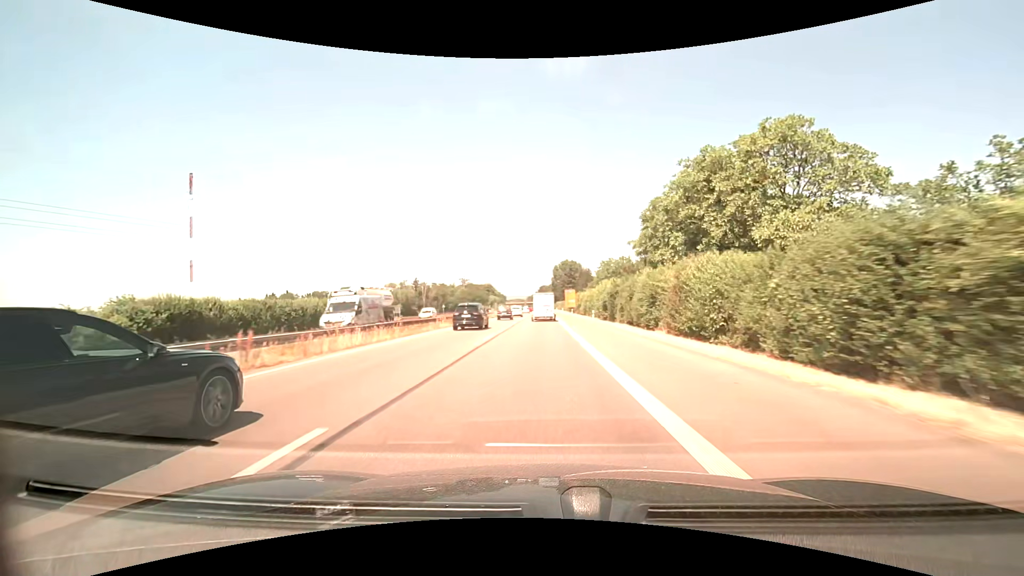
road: trunk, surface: asphalt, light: Day
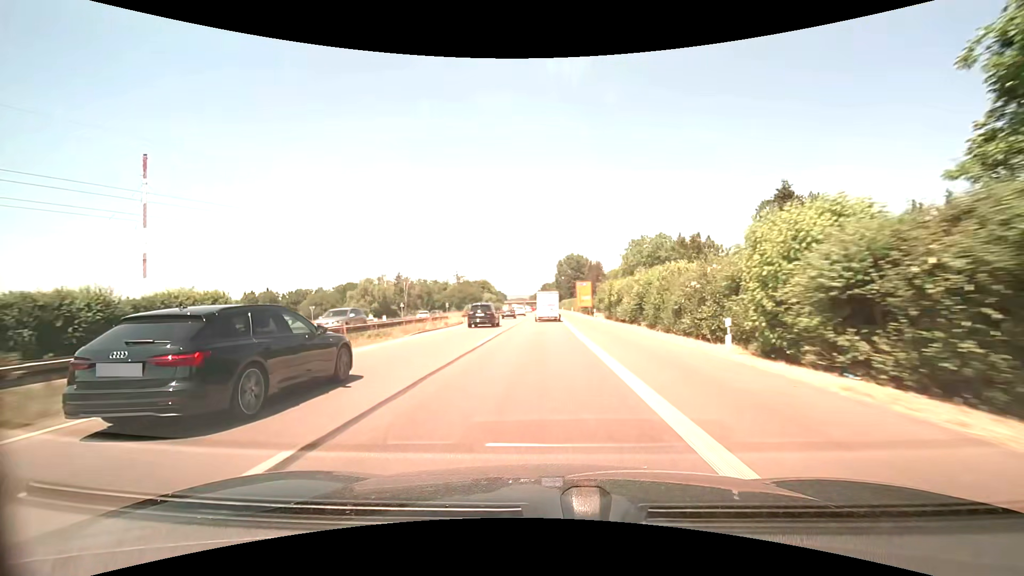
(0.0, +37.9) m; 0°
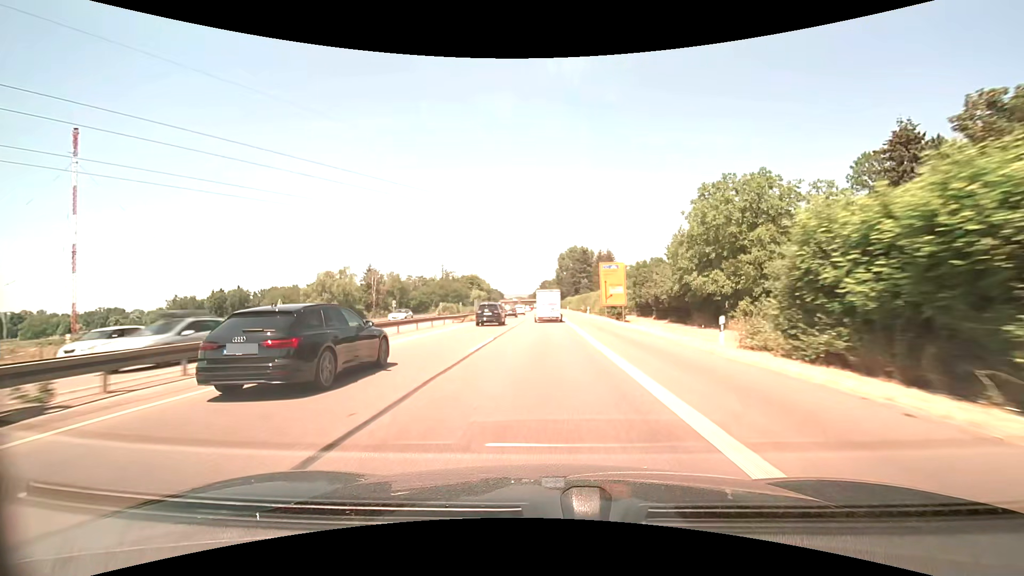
(0.0, +39.3) m; 0°
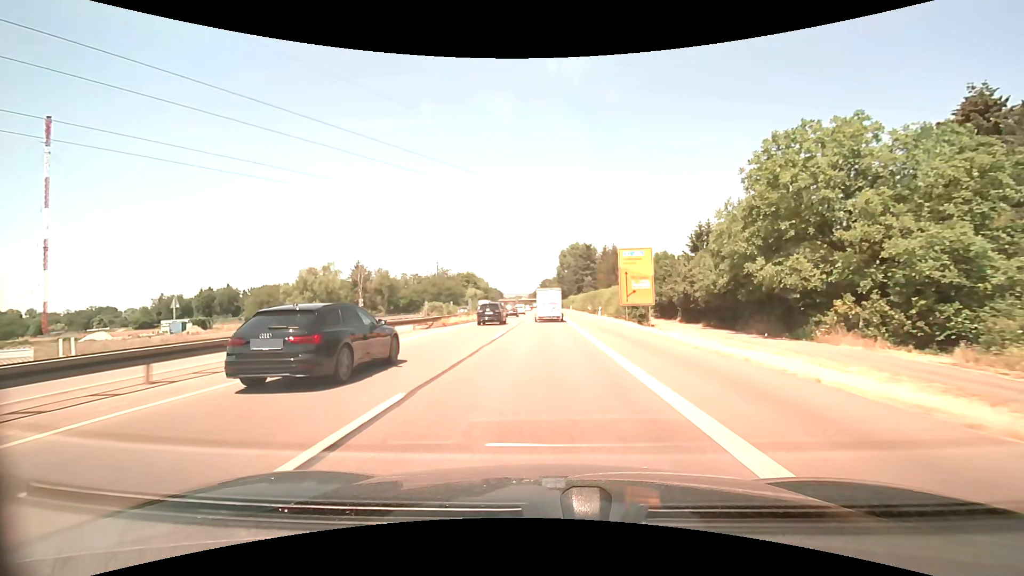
(0.0, +13.2) m; 0°
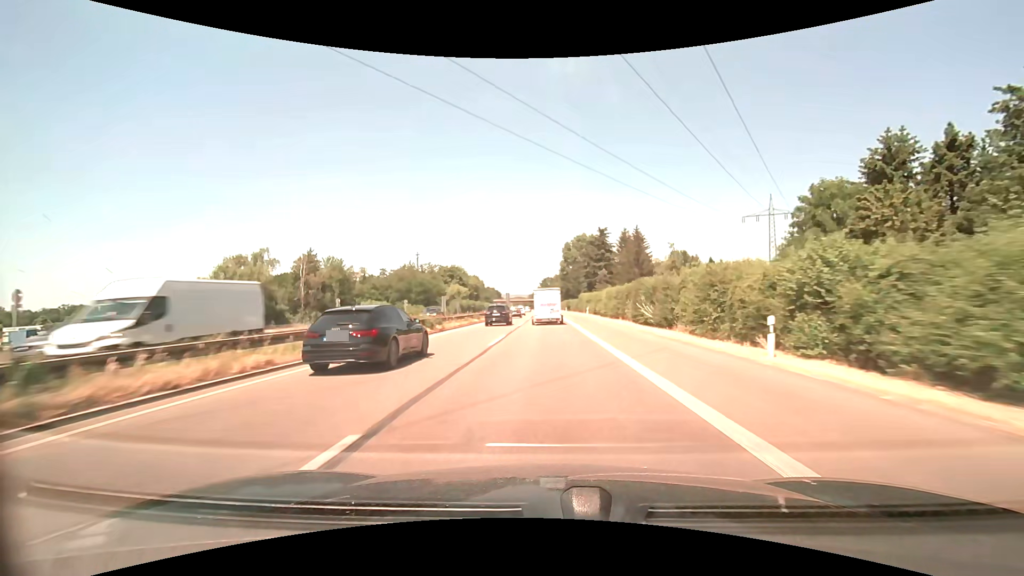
(-0.1, +39.3) m; 0°
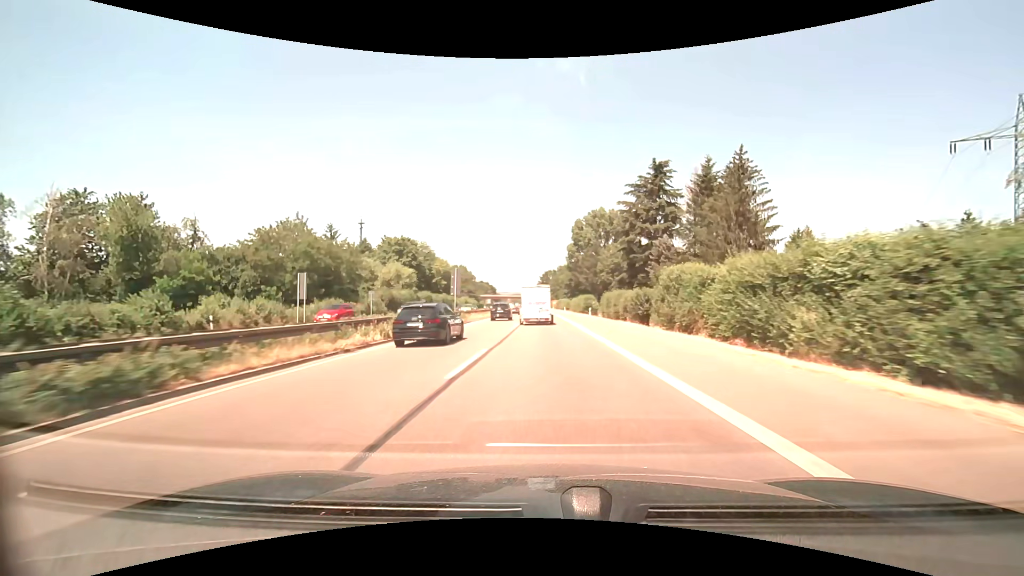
(0.0, +63.8) m; 0°
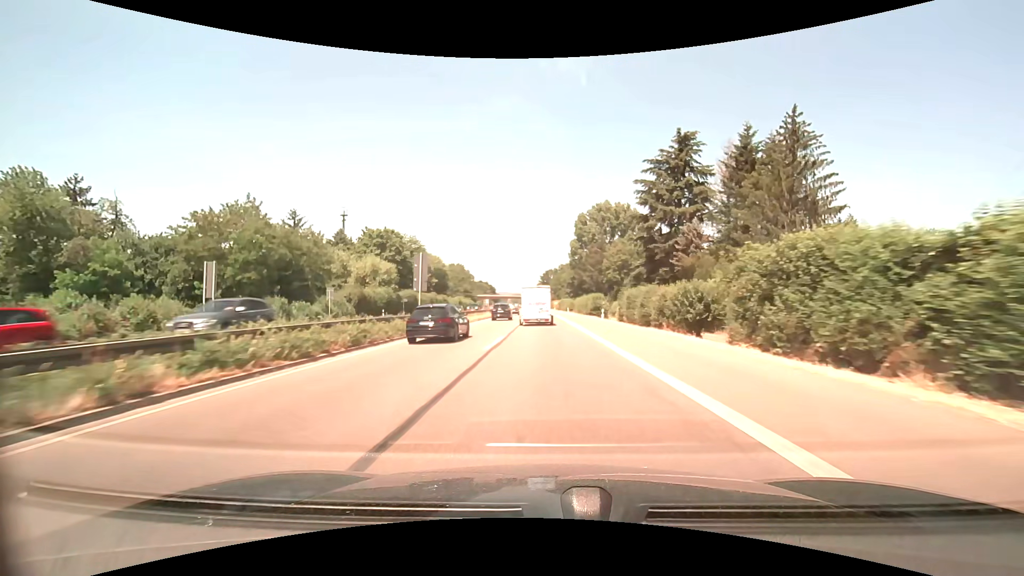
(0.0, +12.5) m; 0°
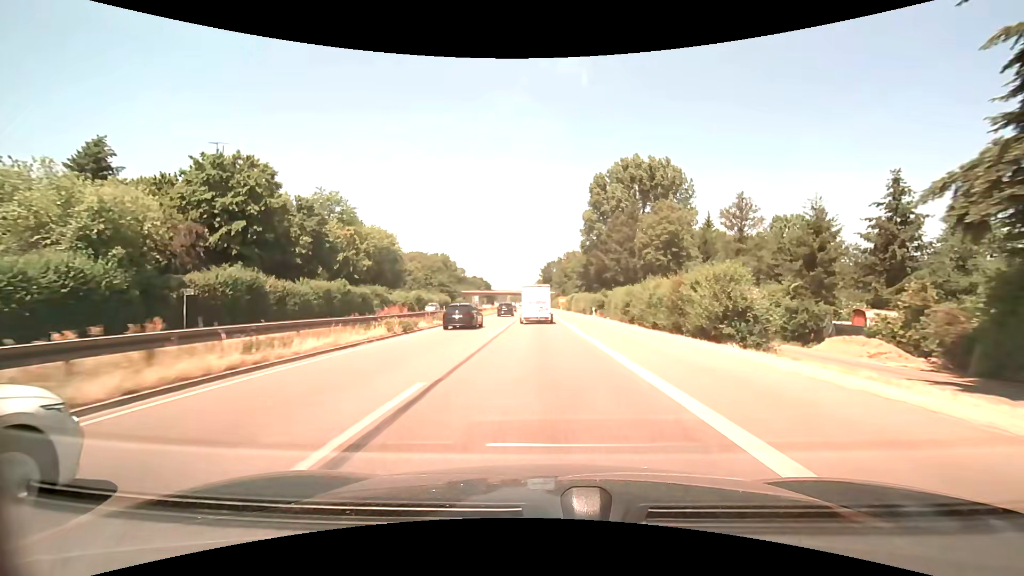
(0.0, +49.1) m; 0°
(0, +10) (0, +20) (0, +30) (0, +40) (0, +50) (-1, +60) (-1, +70) (-1, +80) (-2, +90) (-2, +100) m
